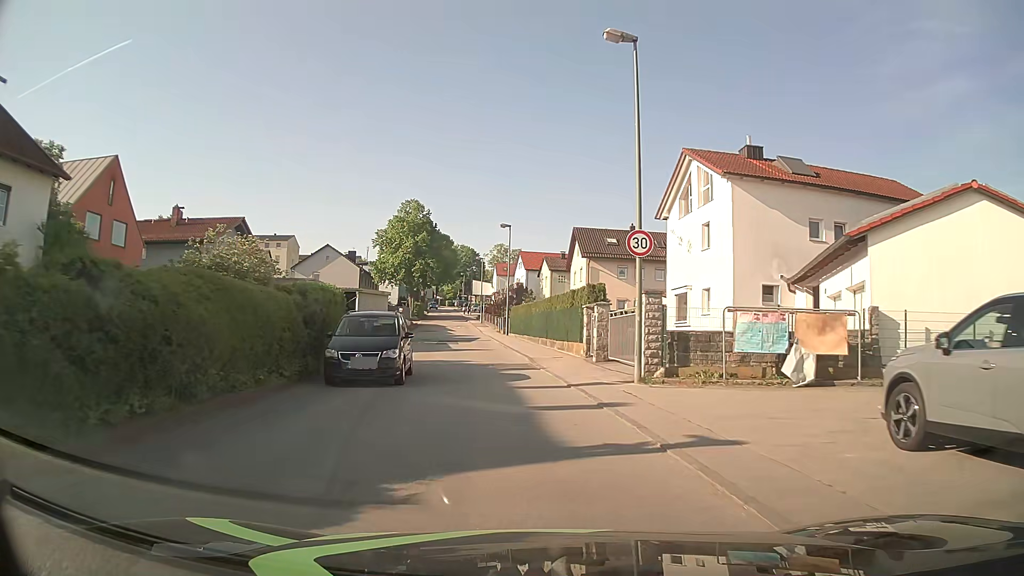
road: unclassified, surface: asphalt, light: Day
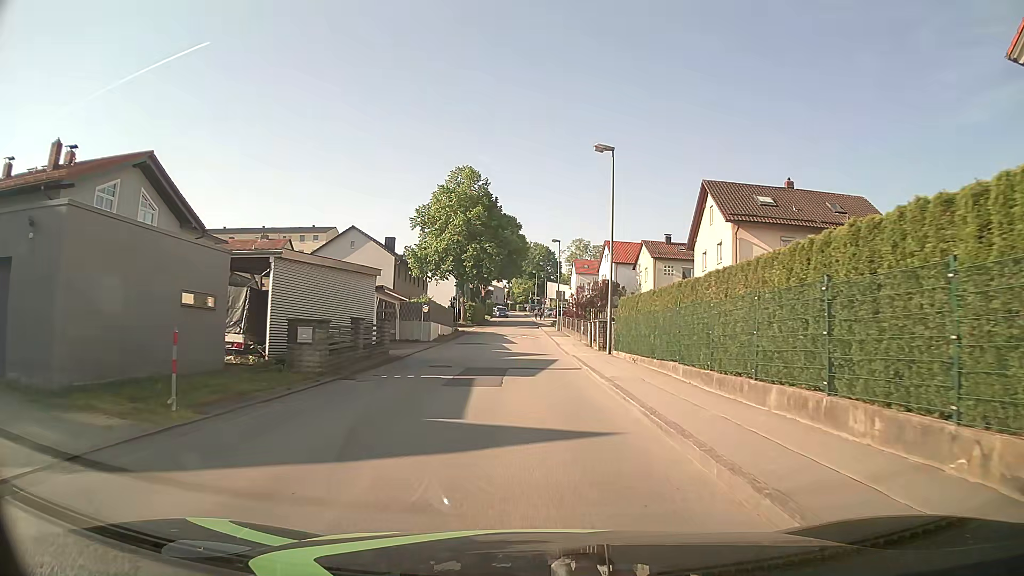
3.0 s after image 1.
(-1.9, +23.8) m; -7°
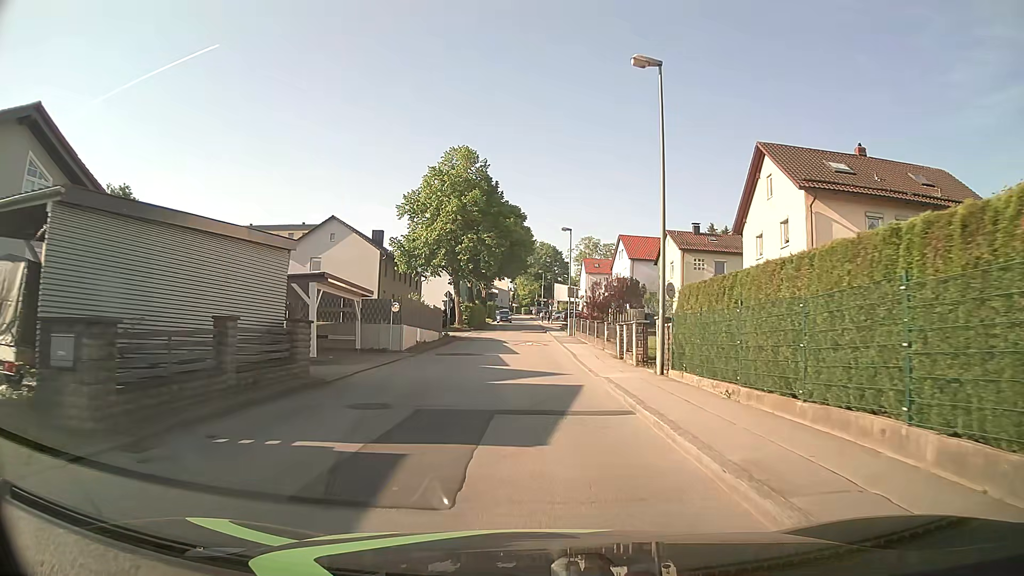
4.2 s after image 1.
(-0.1, +9.5) m; -1°
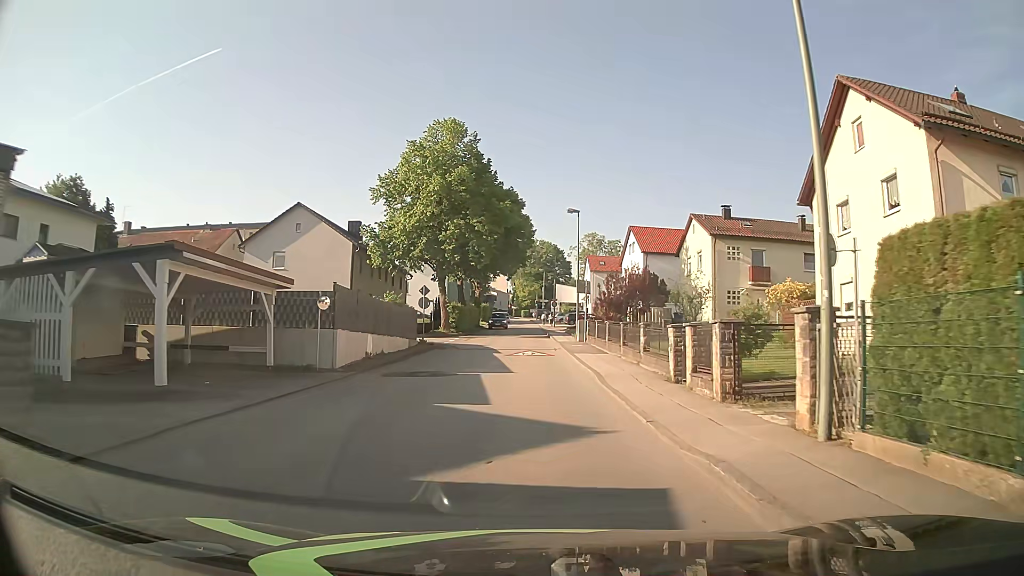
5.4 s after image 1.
(+0.1, +9.5) m; 0°
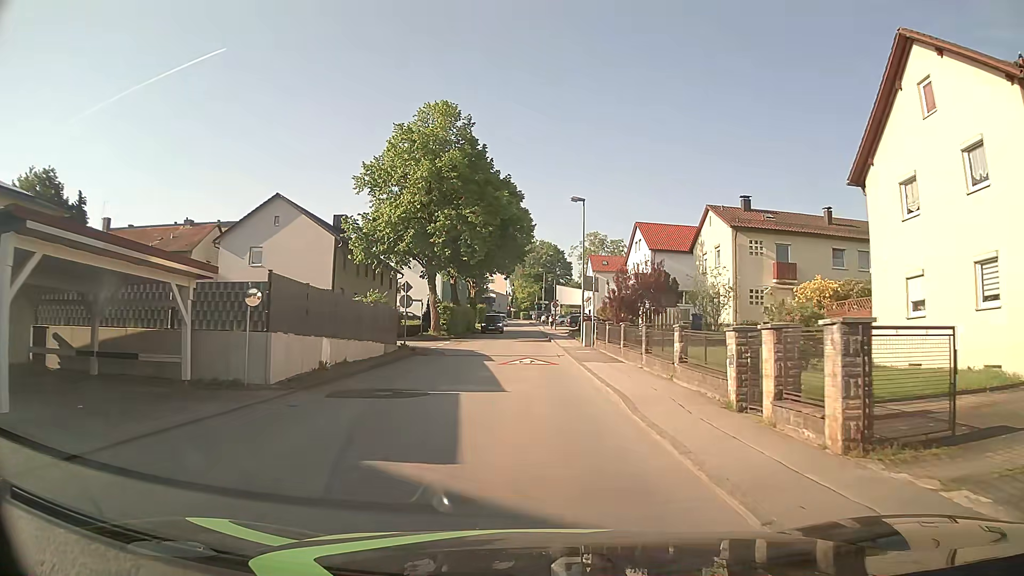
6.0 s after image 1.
(0.0, +4.7) m; 0°
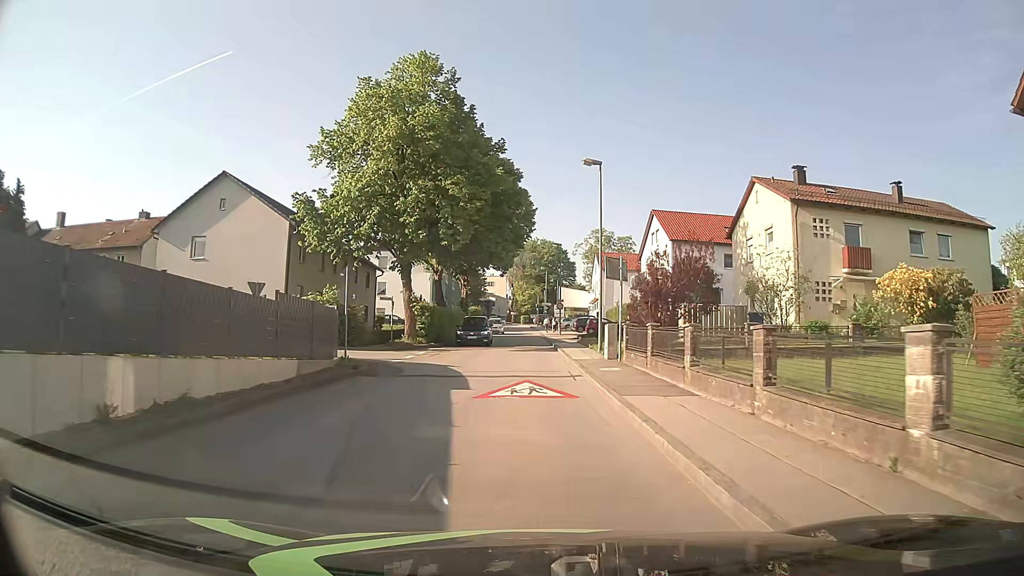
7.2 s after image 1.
(0.0, +9.4) m; 0°
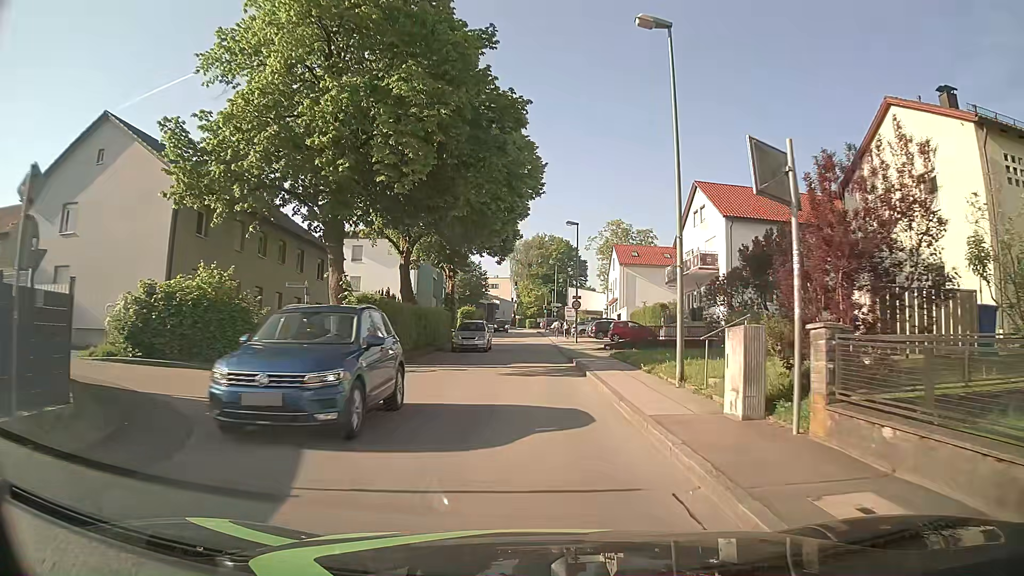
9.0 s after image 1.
(-0.2, +14.1) m; -1°
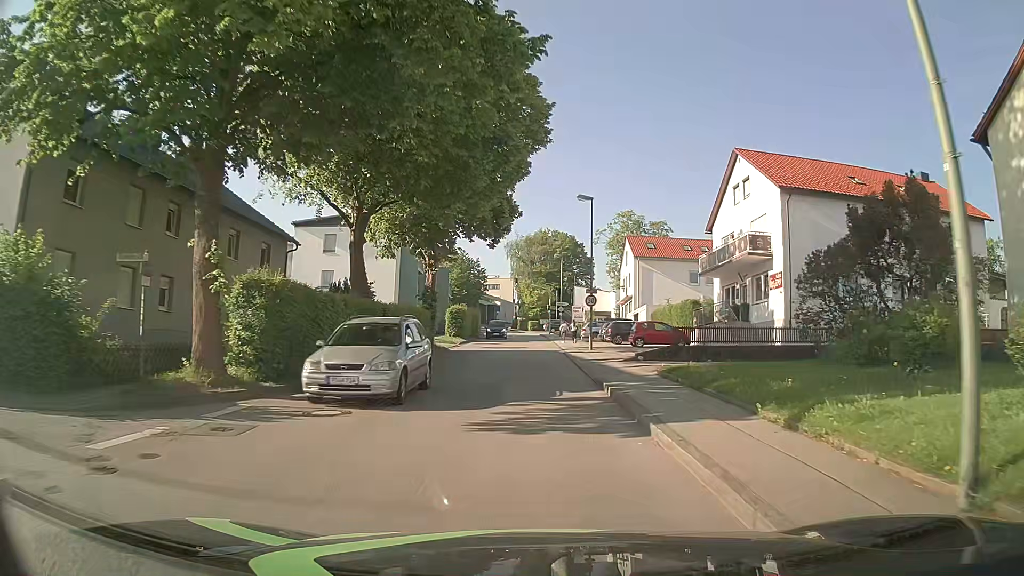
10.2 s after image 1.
(0.0, +9.4) m; 0°
(0, +10) (0, +20) (0, +30) (0, +40) (0, +50) (0, +60) (-1, +70) (-1, +80) (-2, +90) (-3, +100) m
